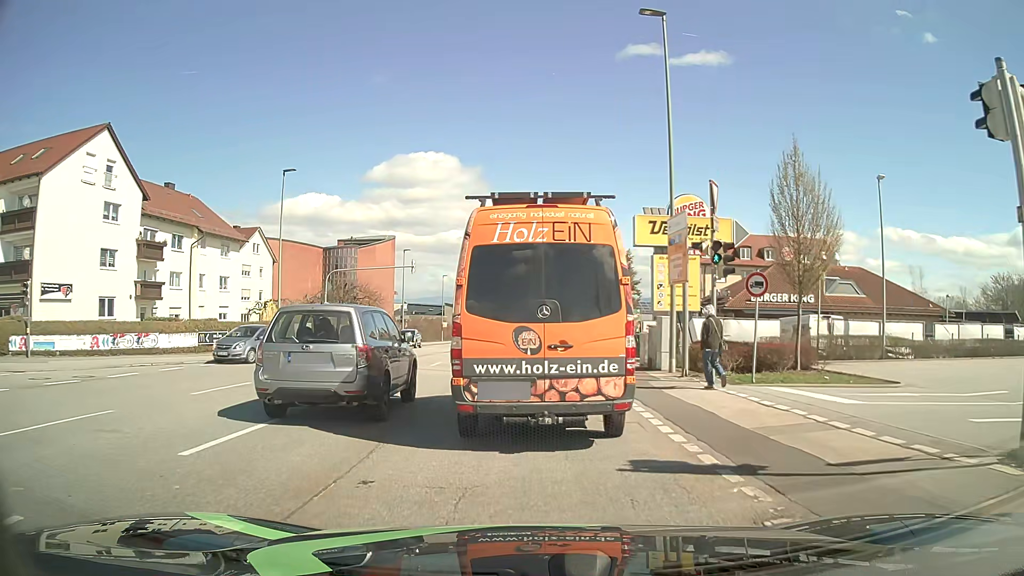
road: tertiary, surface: asphalt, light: Day
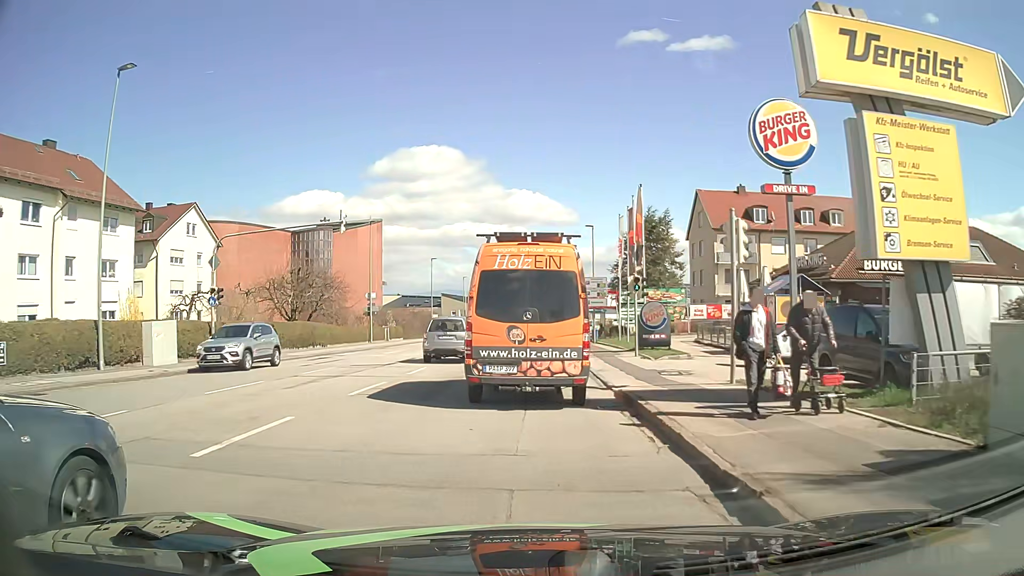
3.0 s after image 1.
(+0.2, +18.2) m; 0°
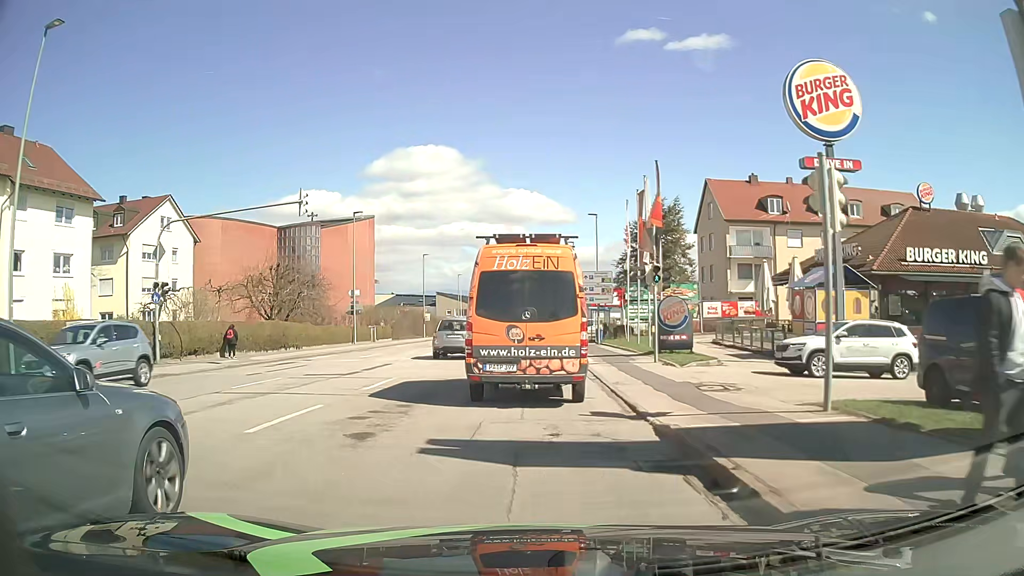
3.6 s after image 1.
(0.0, +4.7) m; 0°
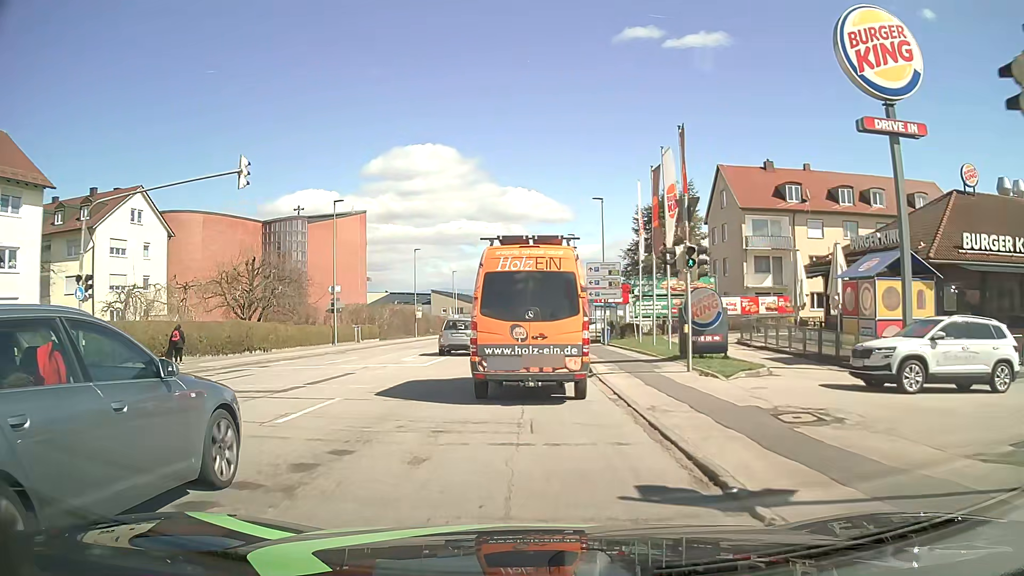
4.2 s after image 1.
(0.0, +4.9) m; +2°
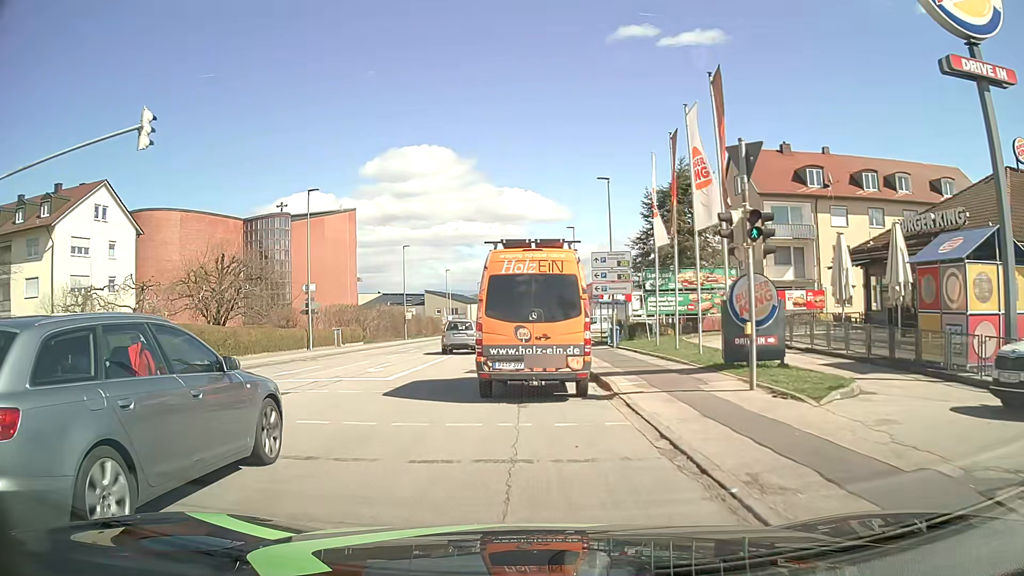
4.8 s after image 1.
(-0.1, +5.1) m; -2°
